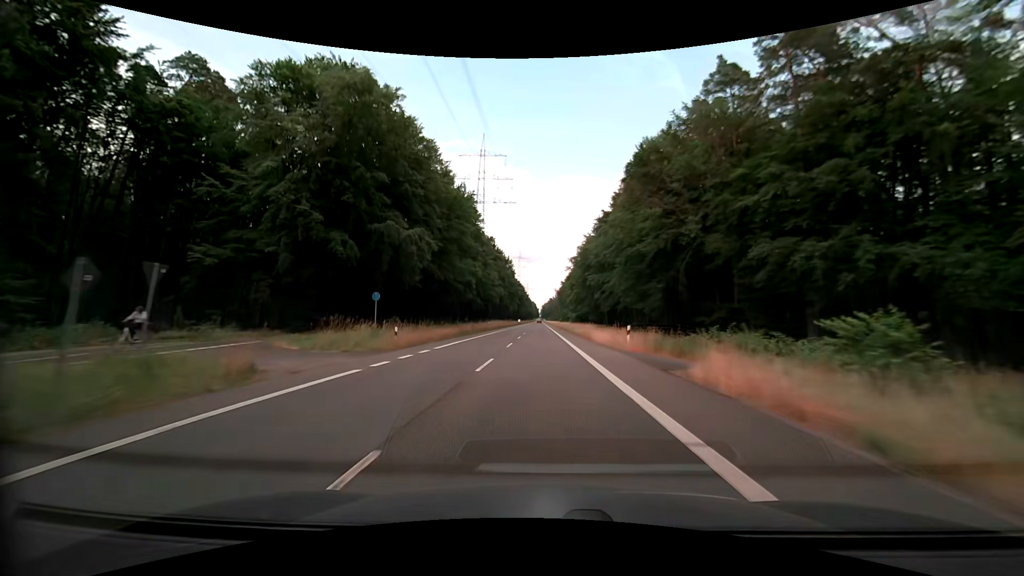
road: secondary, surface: asphalt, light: Day
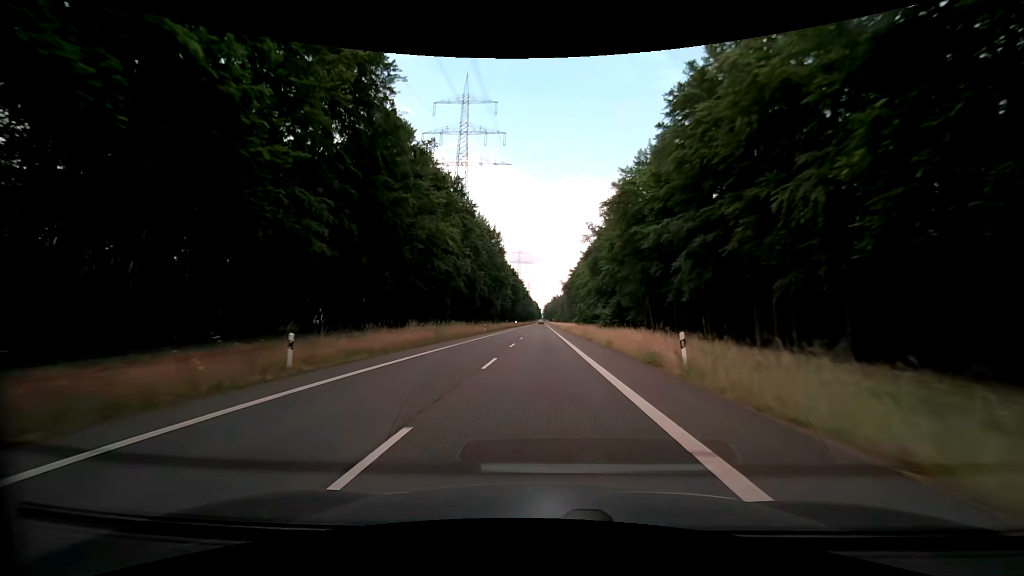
(-0.2, +58.7) m; 0°
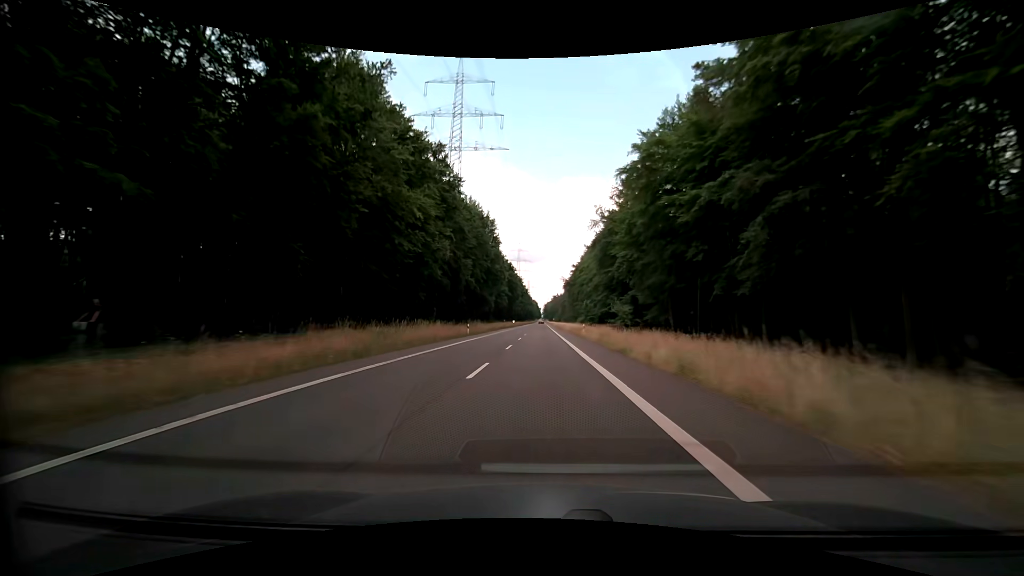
(0.0, +14.6) m; 0°
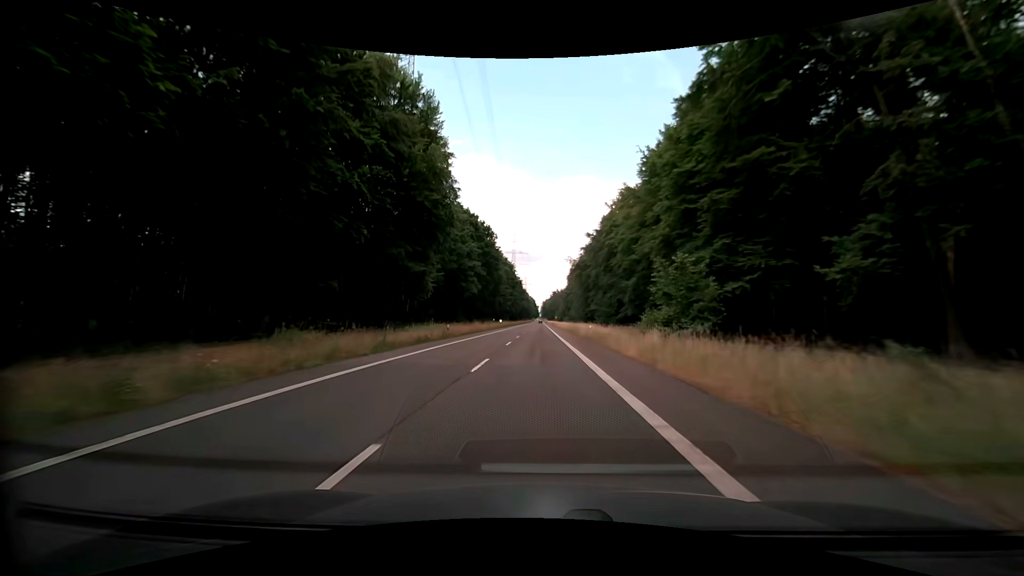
(0.0, +58.1) m; 0°
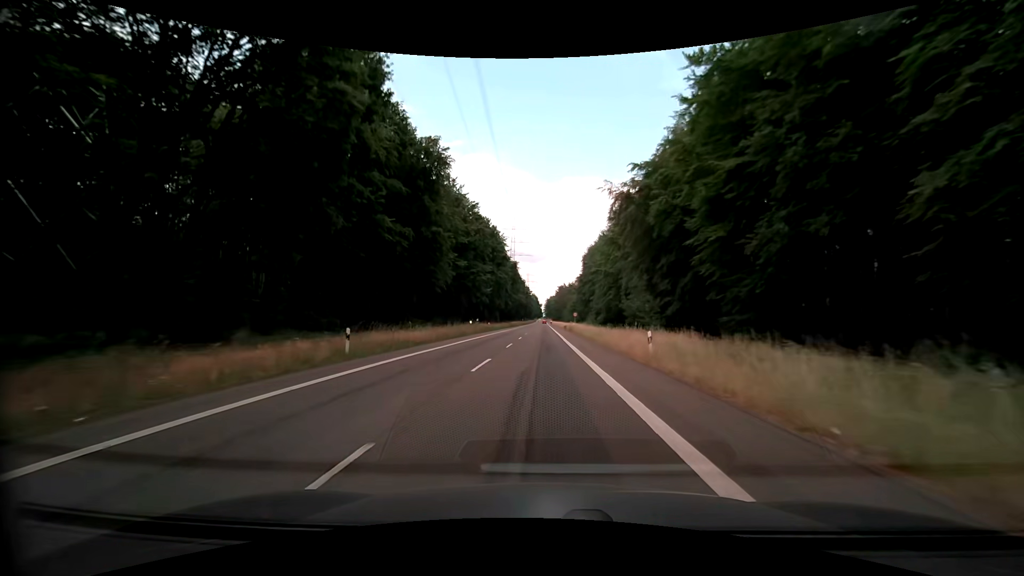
(-0.4, +71.9) m; -1°
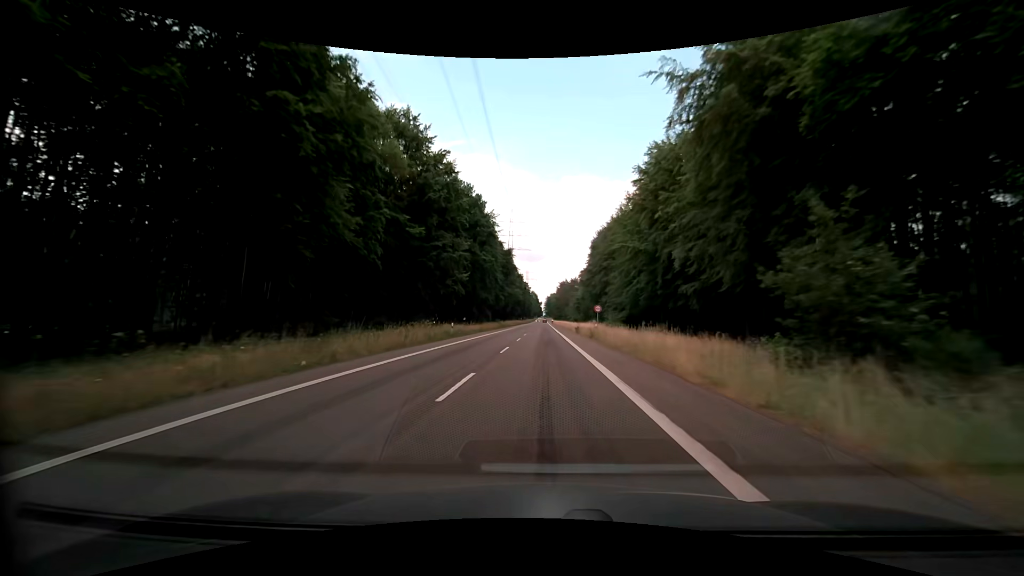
(0.0, +28.4) m; 0°
(0, +10) (0, +20) (0, +30) (0, +40) (0, +50) (0, +60) (0, +70) (0, +80) (+1, +90) (+1, +100) m
